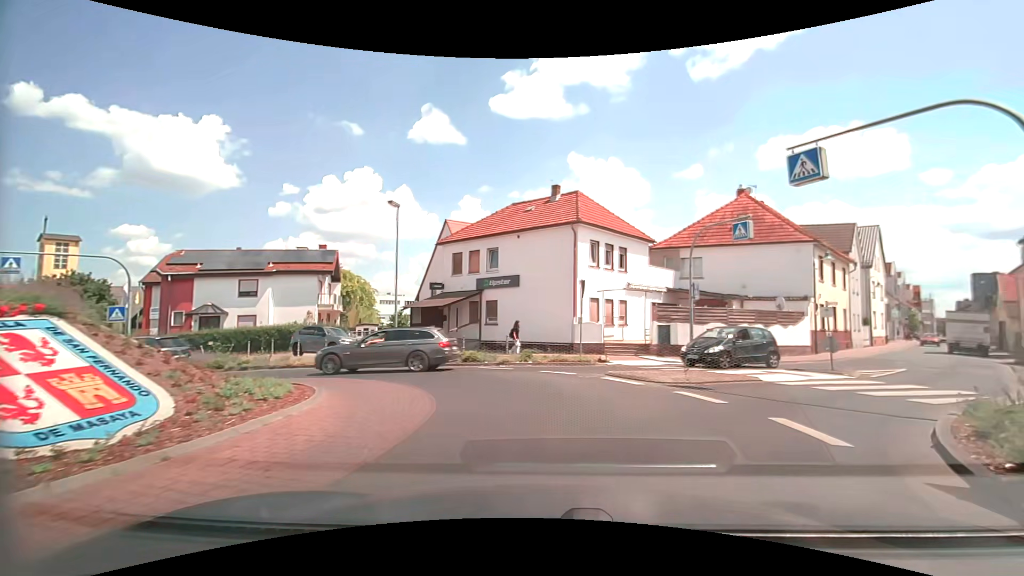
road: secondary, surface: asphalt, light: Day
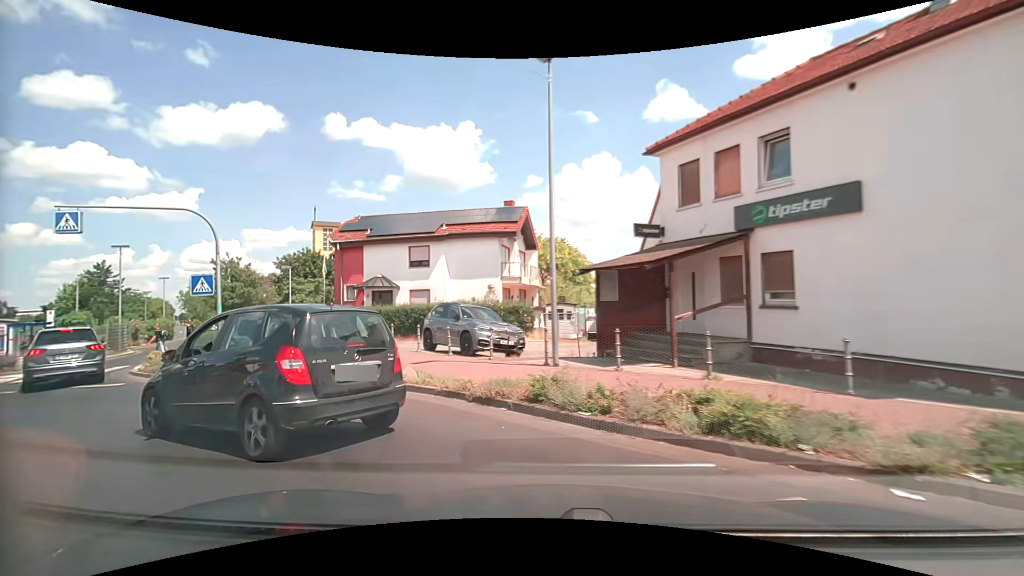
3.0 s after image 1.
(-0.8, +14.0) m; -26°
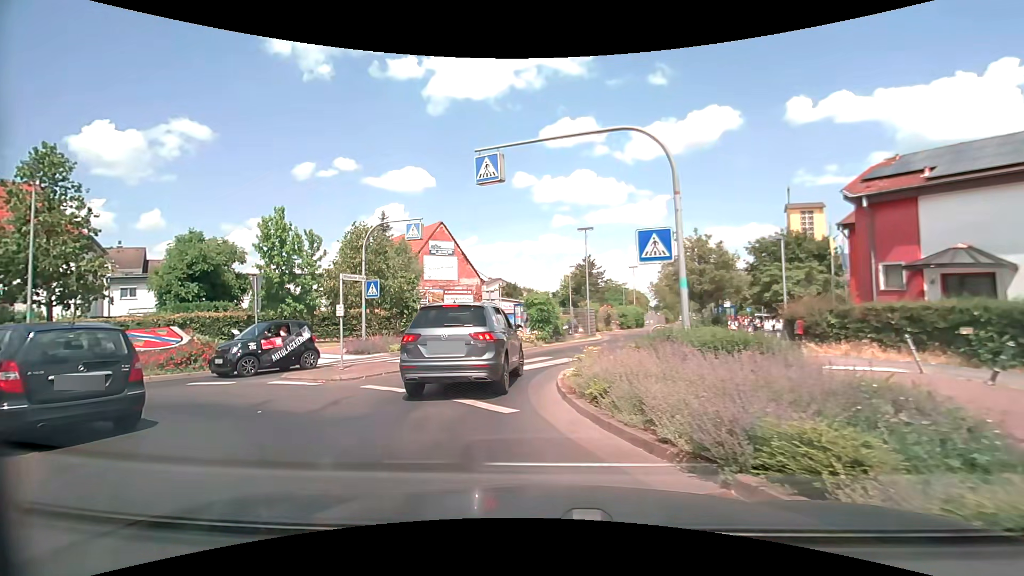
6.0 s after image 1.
(-4.1, +9.2) m; -51°
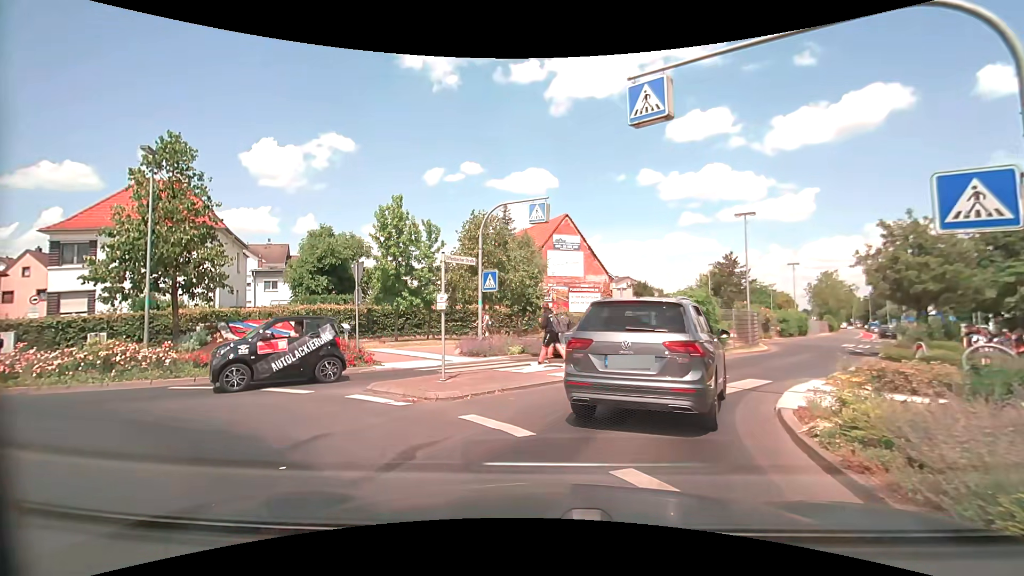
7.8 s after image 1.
(-0.5, +3.9) m; -13°
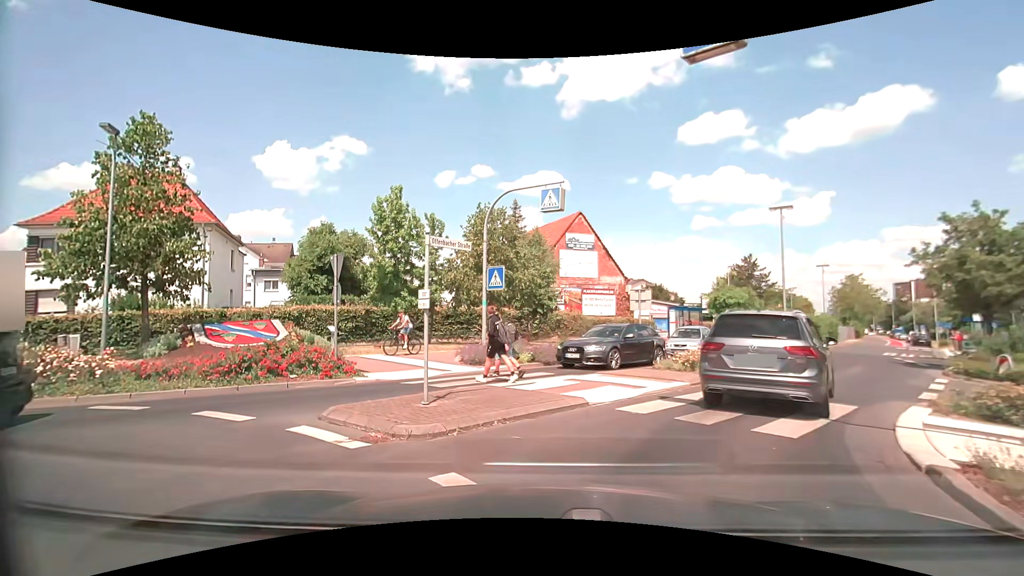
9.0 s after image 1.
(0.0, +2.6) m; 0°
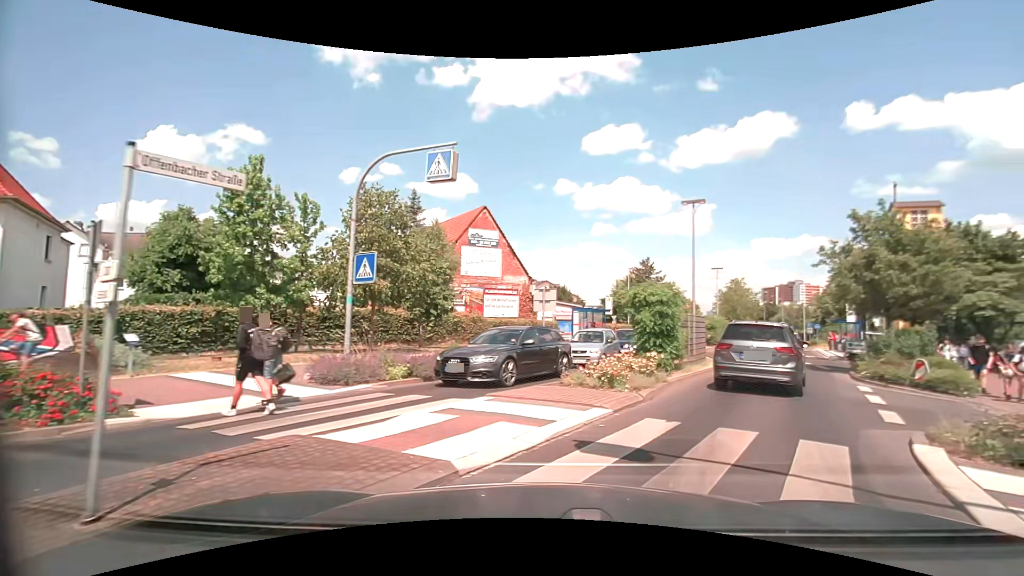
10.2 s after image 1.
(+0.1, +3.9) m; +8°
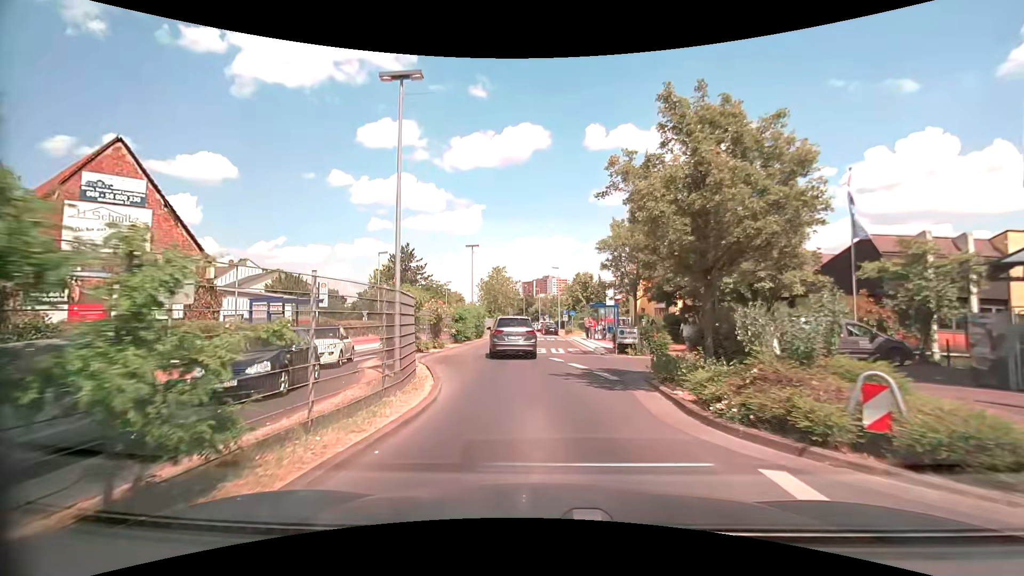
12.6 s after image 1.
(+4.8, +12.4) m; +27°
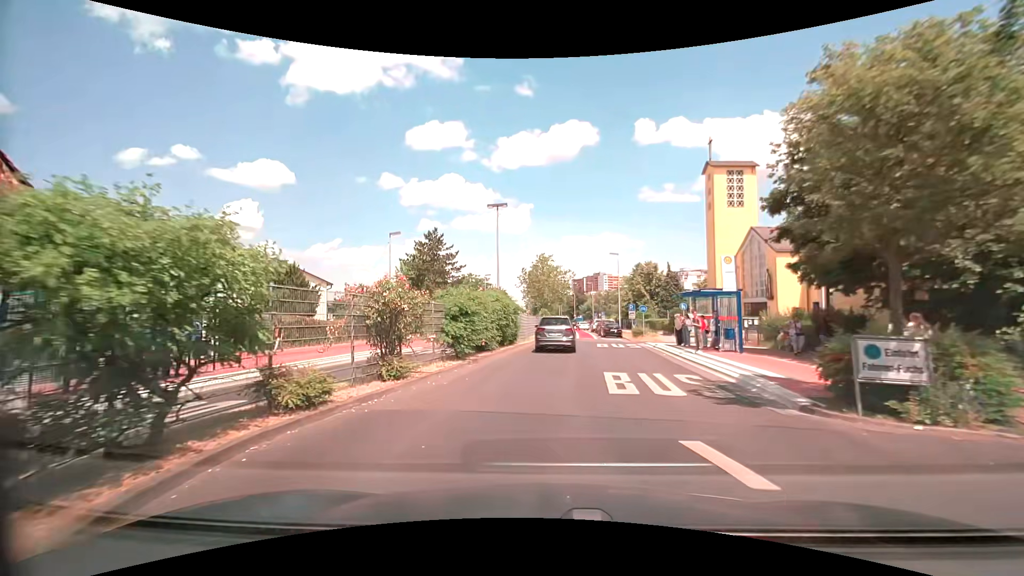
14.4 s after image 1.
(-0.5, +14.1) m; -6°
(0, +10) (0, +20) (+1, +30) (+2, +40) (+2, +50) (+3, +60) (+3, +70) (+4, +80) (+4, +90) (+4, +100) m
